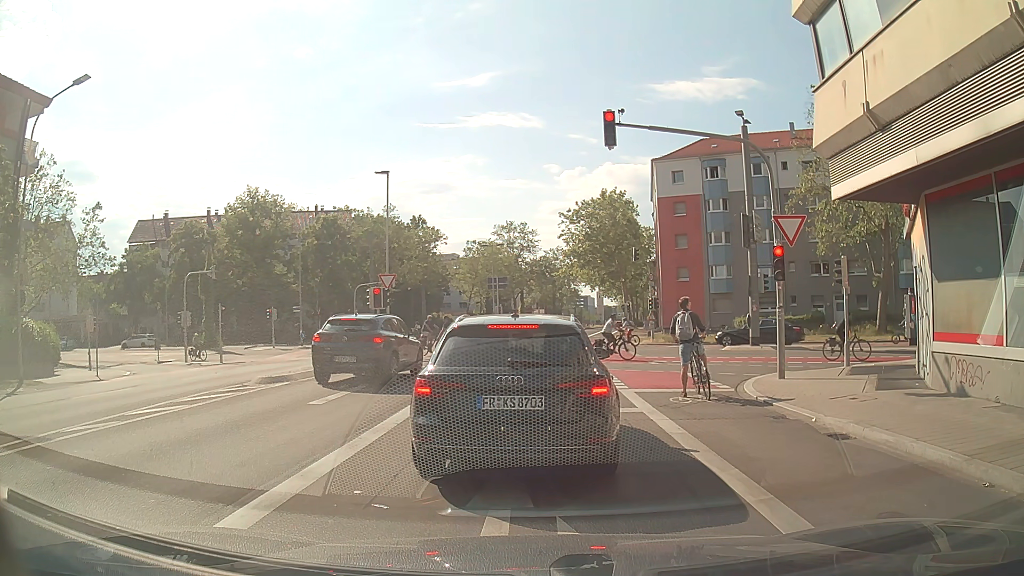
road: secondary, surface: asphalt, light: Day
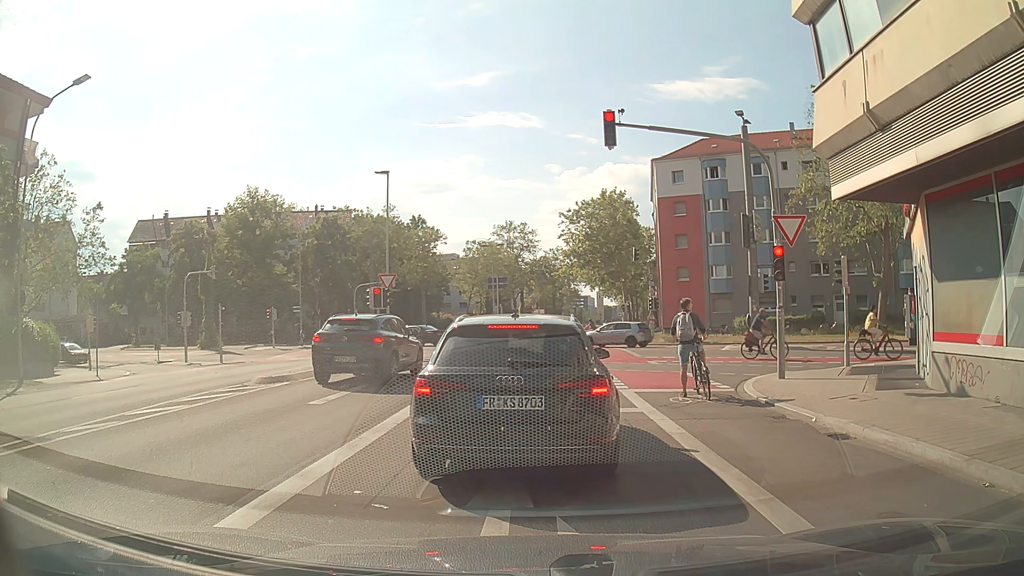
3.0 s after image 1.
(0.0, 0.0) m; 0°
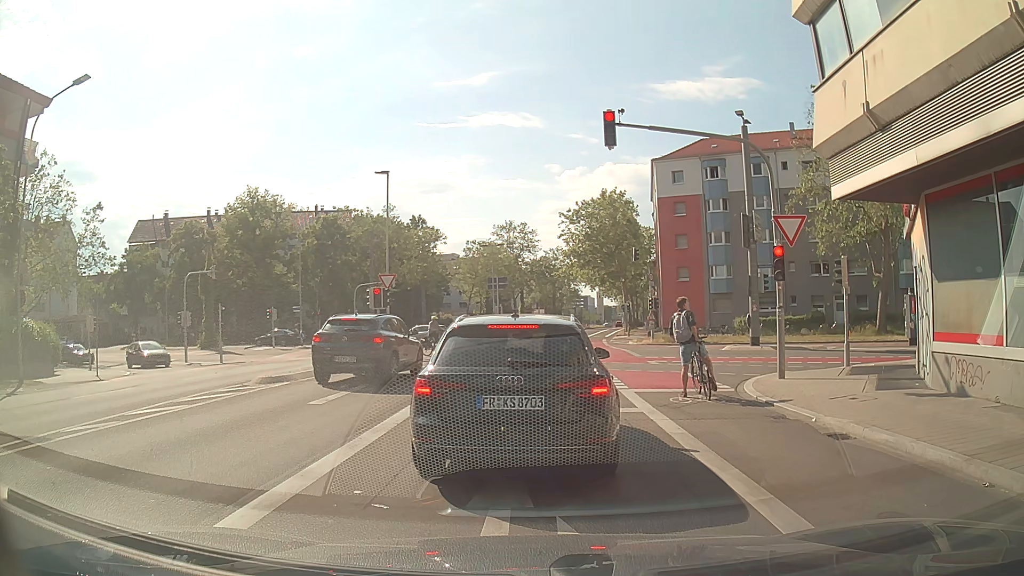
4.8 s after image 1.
(0.0, 0.0) m; 0°
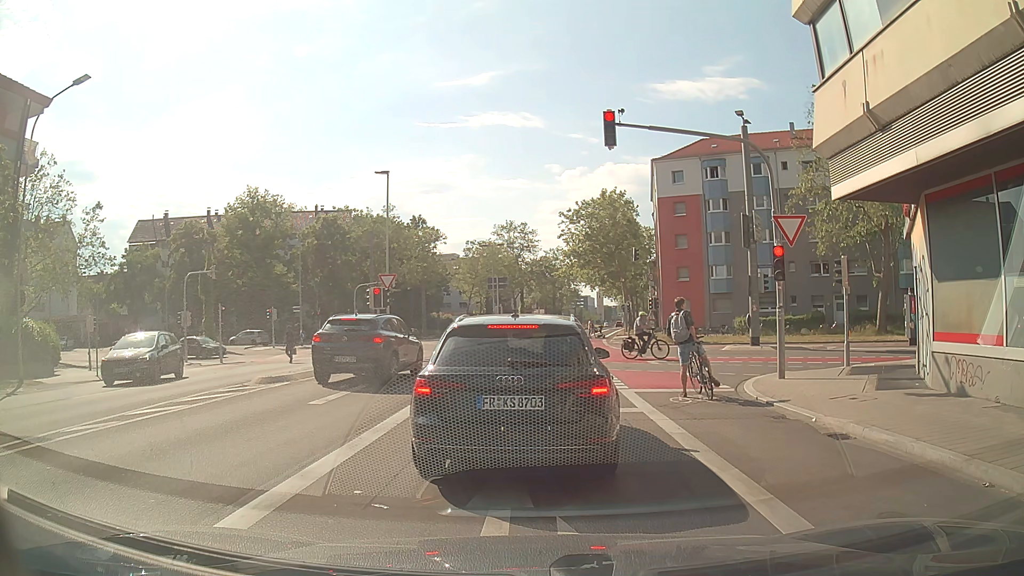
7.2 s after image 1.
(0.0, 0.0) m; 0°
(+1, +10) (+1, +20) (+2, +30) (+3, +40) (+4, +50) (+6, +60) (+7, +70) (+9, +79) (+12, +89) (+14, +99) m
